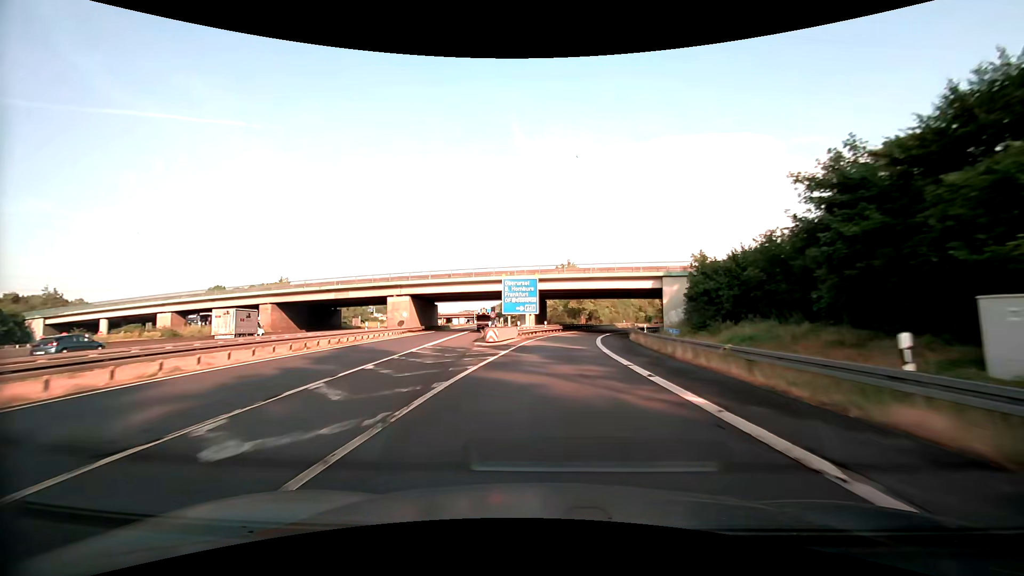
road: motorway_link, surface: asphalt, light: Day
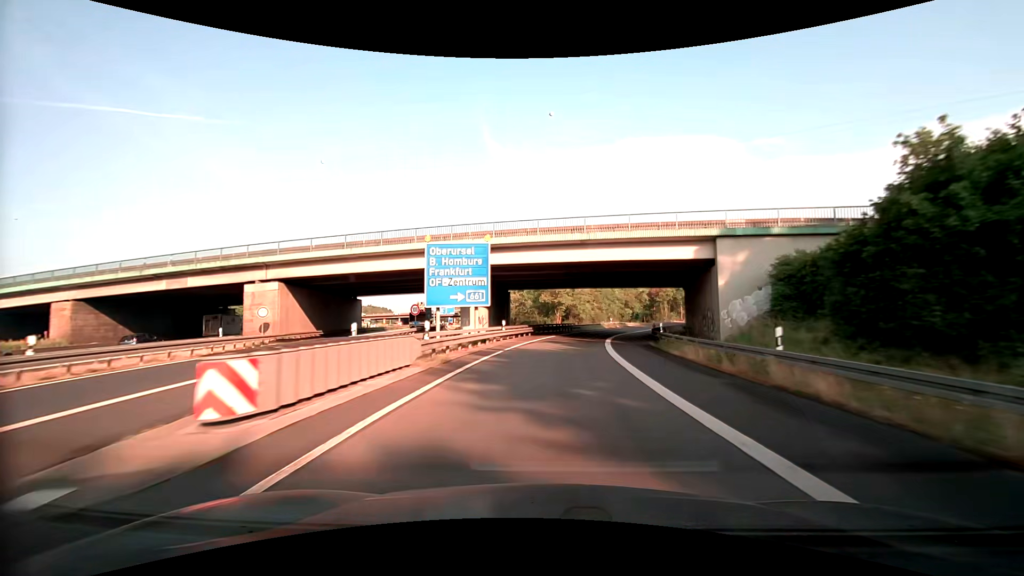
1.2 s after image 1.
(+0.5, +23.7) m; +3°
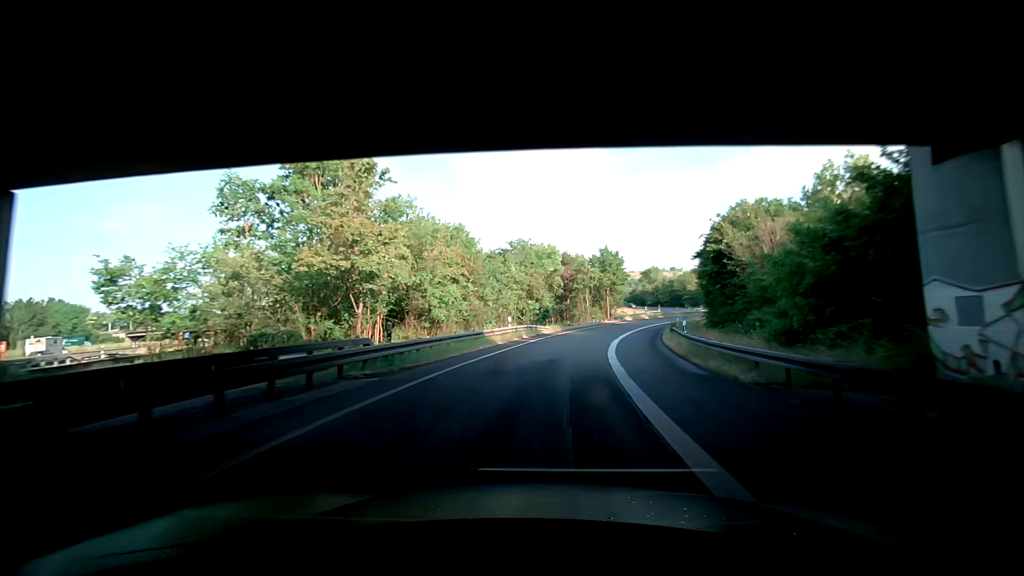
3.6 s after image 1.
(+4.5, +46.9) m; +9°
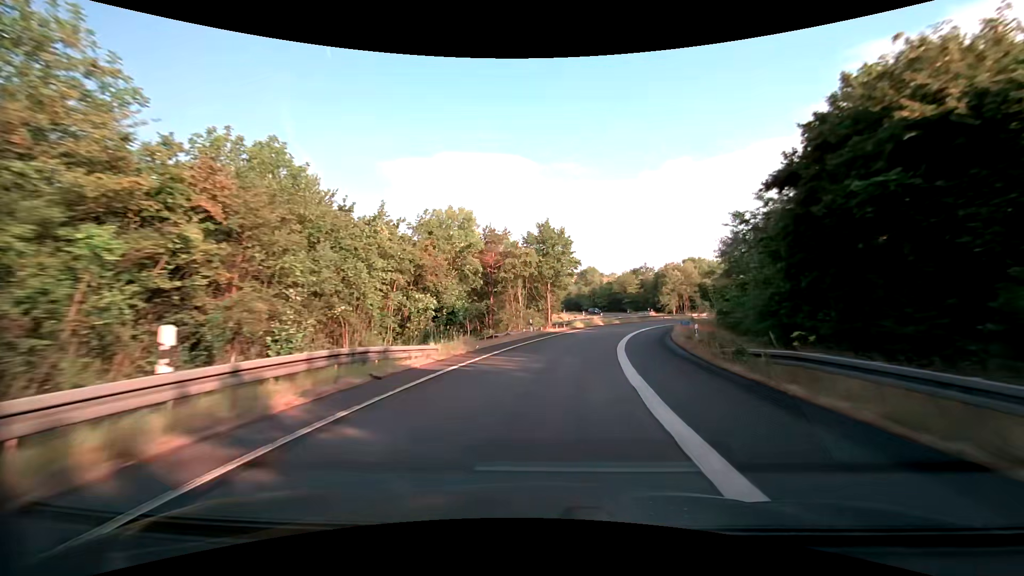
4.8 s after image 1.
(+2.0, +23.3) m; +10°
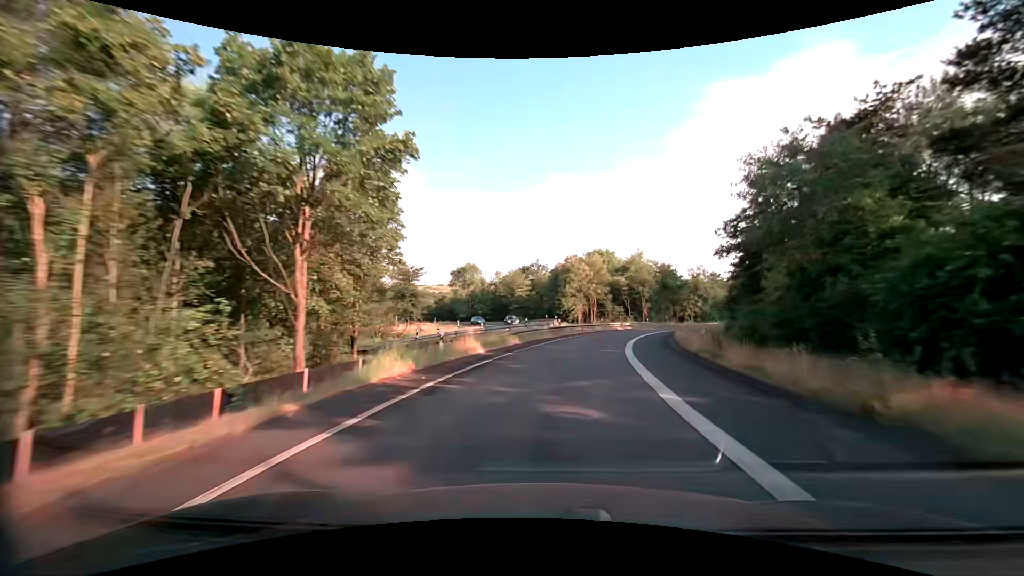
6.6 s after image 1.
(+4.6, +34.5) m; +15°
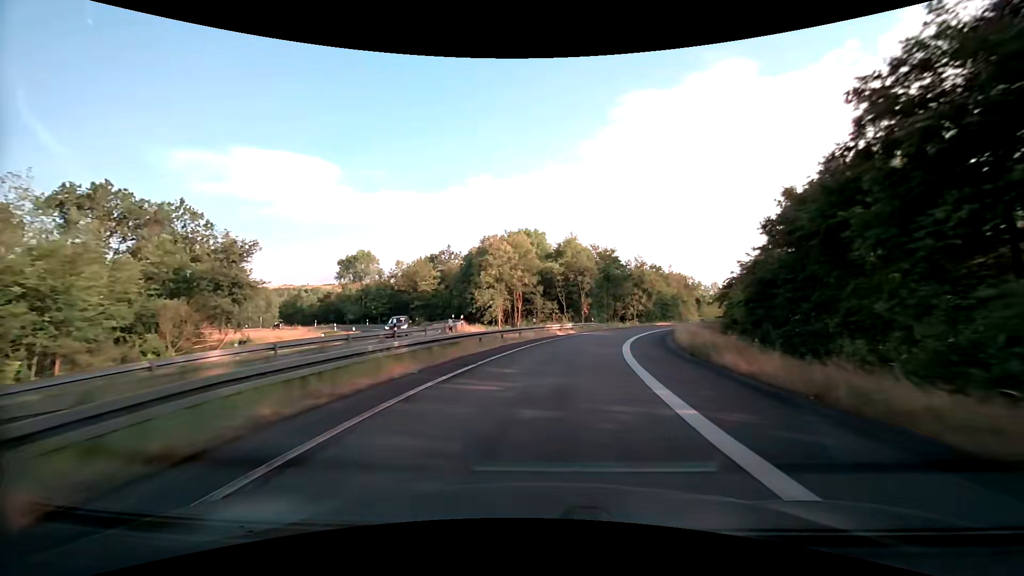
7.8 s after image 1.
(+1.8, +22.8) m; +9°
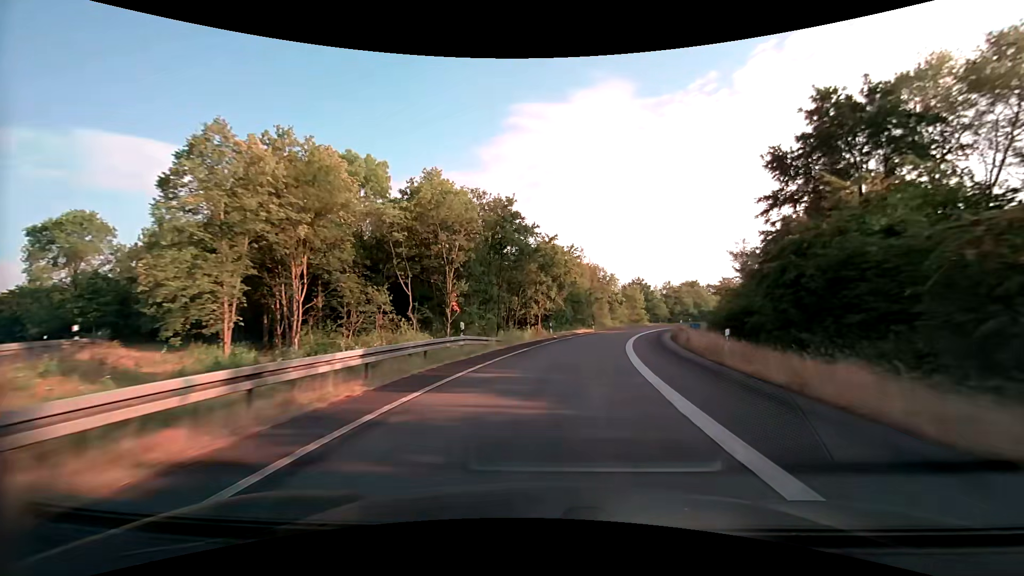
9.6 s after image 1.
(+3.9, +33.8) m; +13°
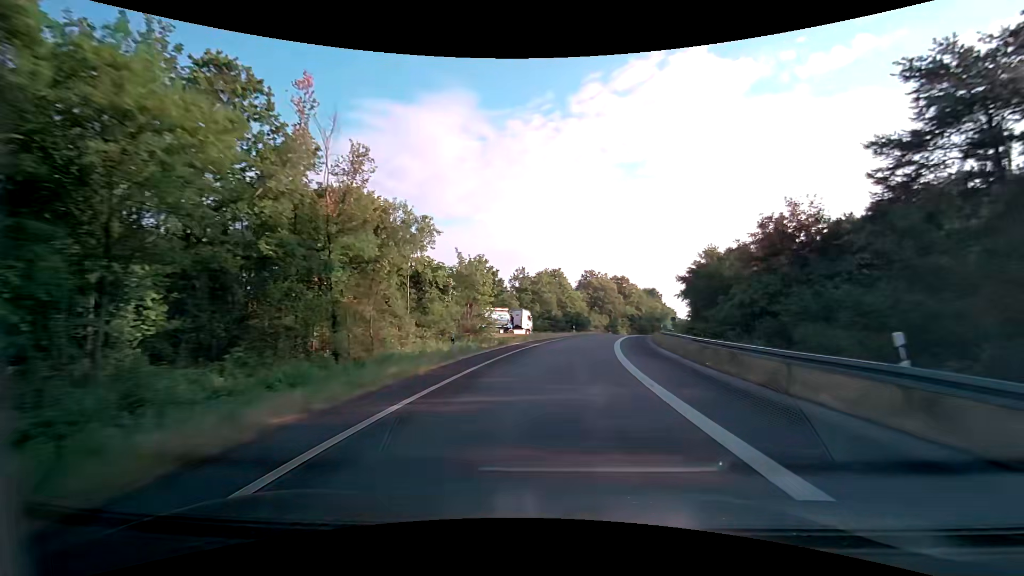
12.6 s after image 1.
(+9.2, +55.6) m; +19°
(0, +10) (+1, +20) (+2, +30) (+4, +40) (+6, +50) (+8, +59) (+11, +69) (+14, +78) (+18, +88) (+21, +97) m
